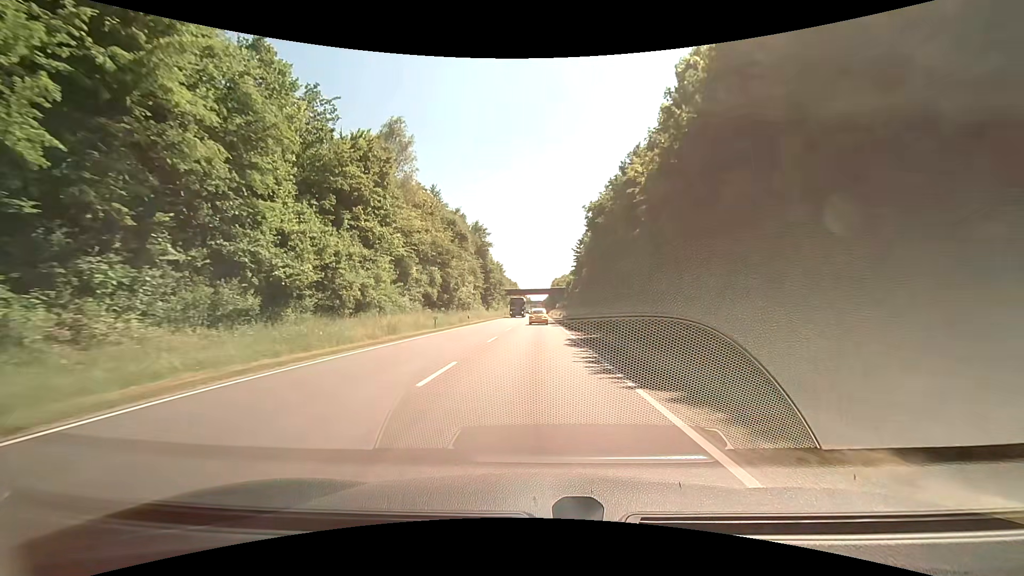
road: primary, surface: asphalt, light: Day
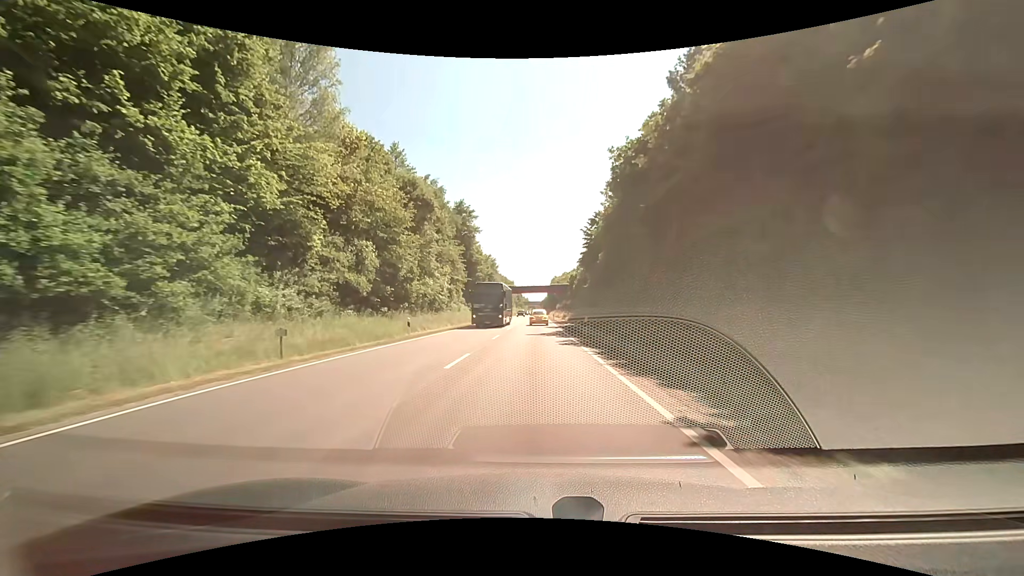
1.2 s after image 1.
(0.0, +21.6) m; 0°
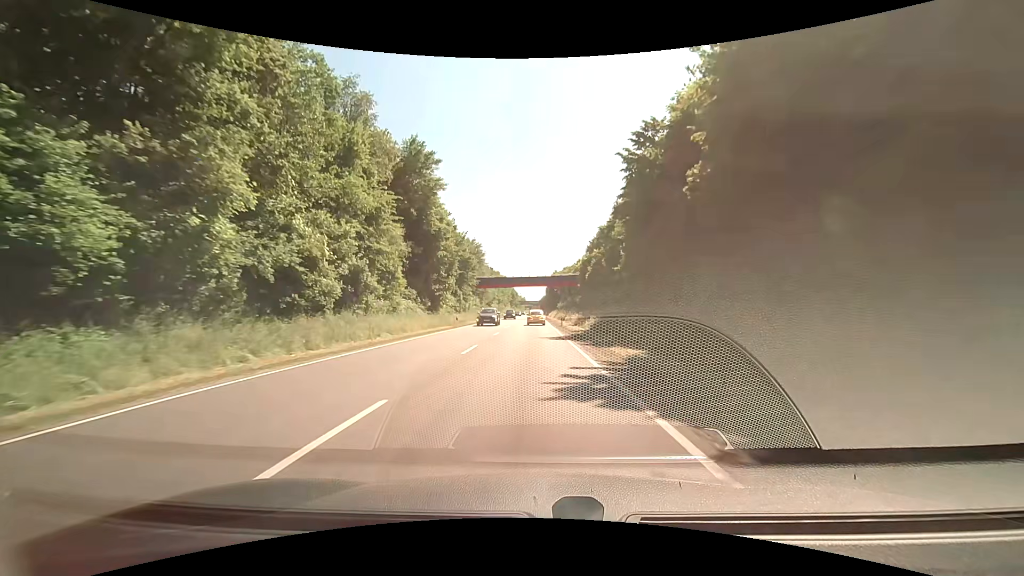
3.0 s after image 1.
(+0.2, +32.5) m; 0°
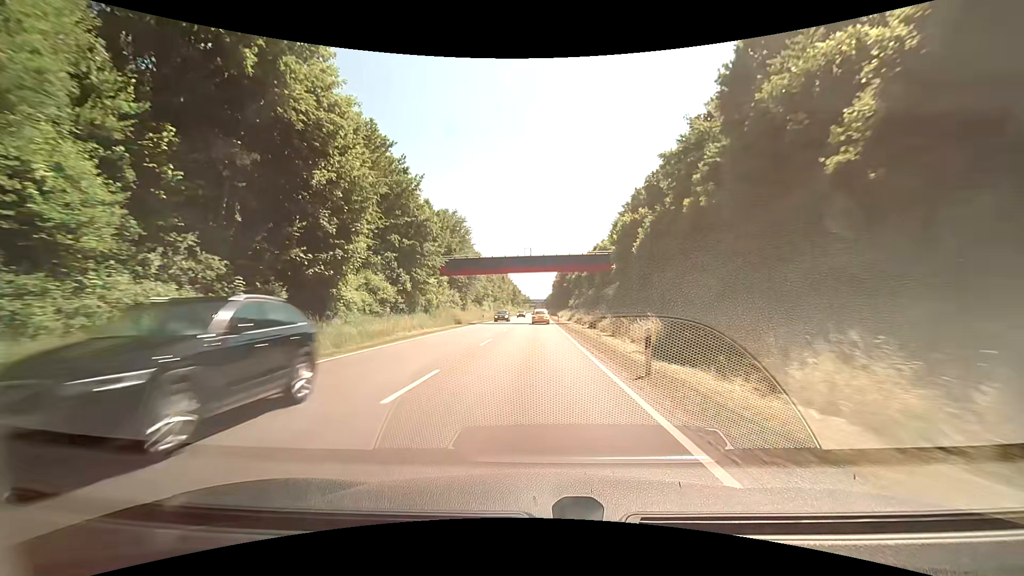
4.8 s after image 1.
(+0.1, +32.8) m; 0°
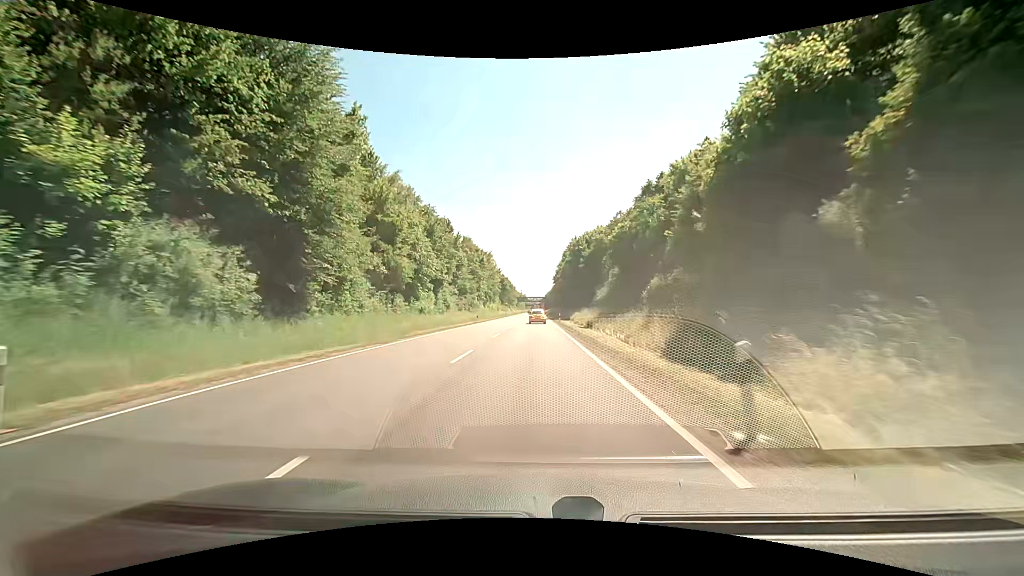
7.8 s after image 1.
(+0.4, +55.5) m; 0°
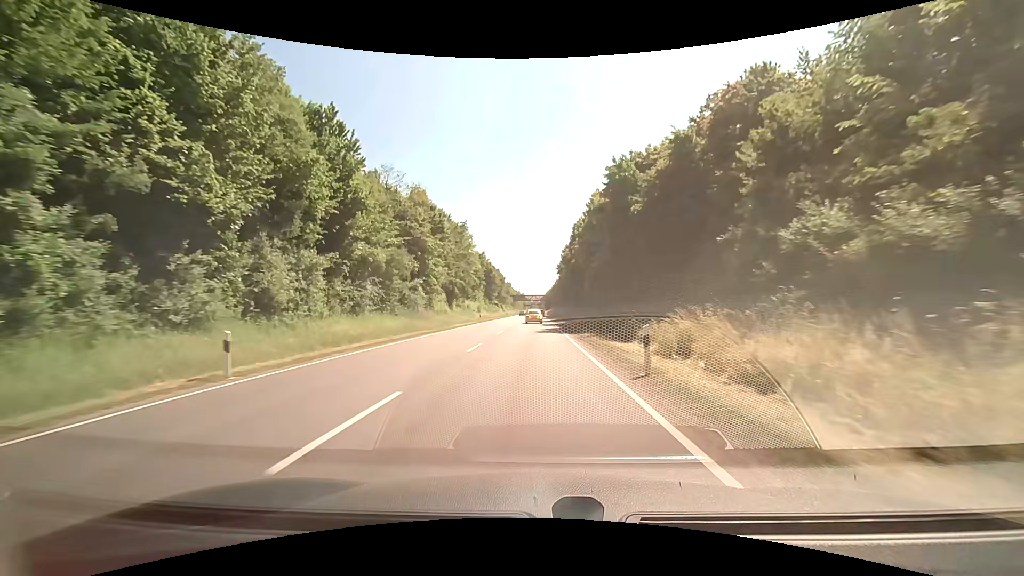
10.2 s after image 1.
(+0.1, +45.2) m; 0°
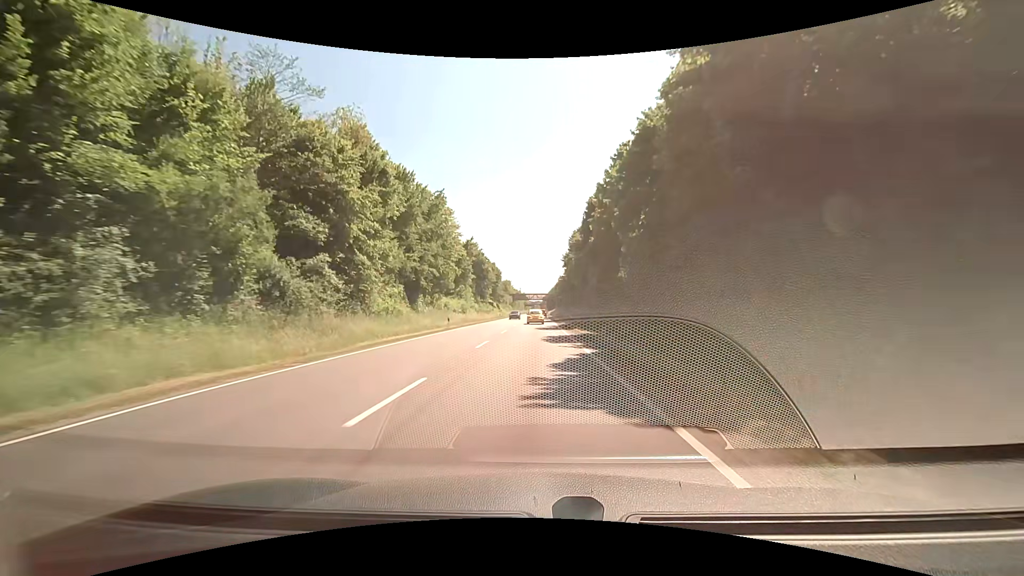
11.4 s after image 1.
(0.0, +22.8) m; 0°
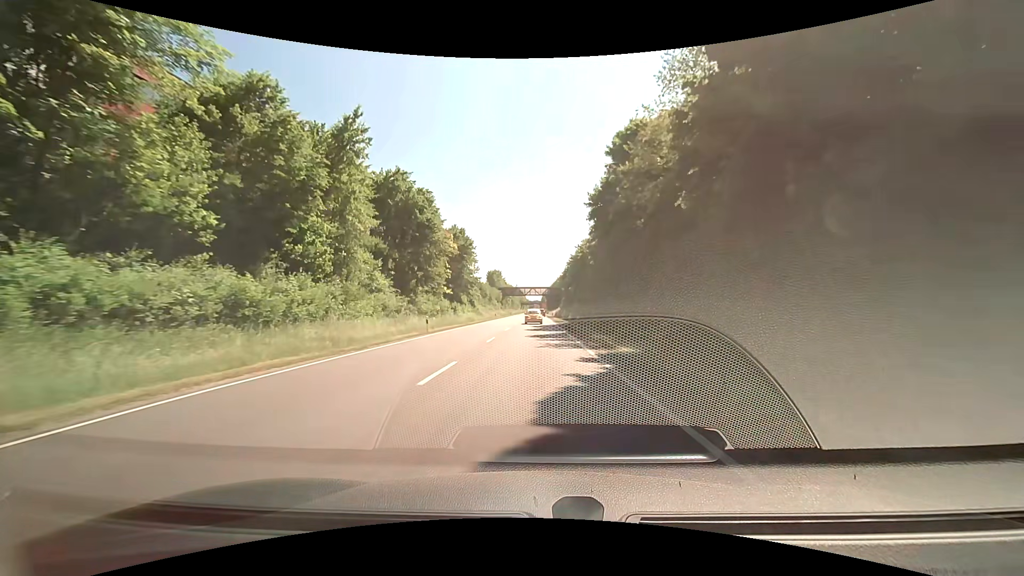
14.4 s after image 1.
(-0.2, +57.8) m; -1°
(0, +10) (0, +20) (0, +30) (0, +40) (+1, +50) (+1, +60) (+1, +70) (+1, +80) (+1, +90) (+1, +100) m
